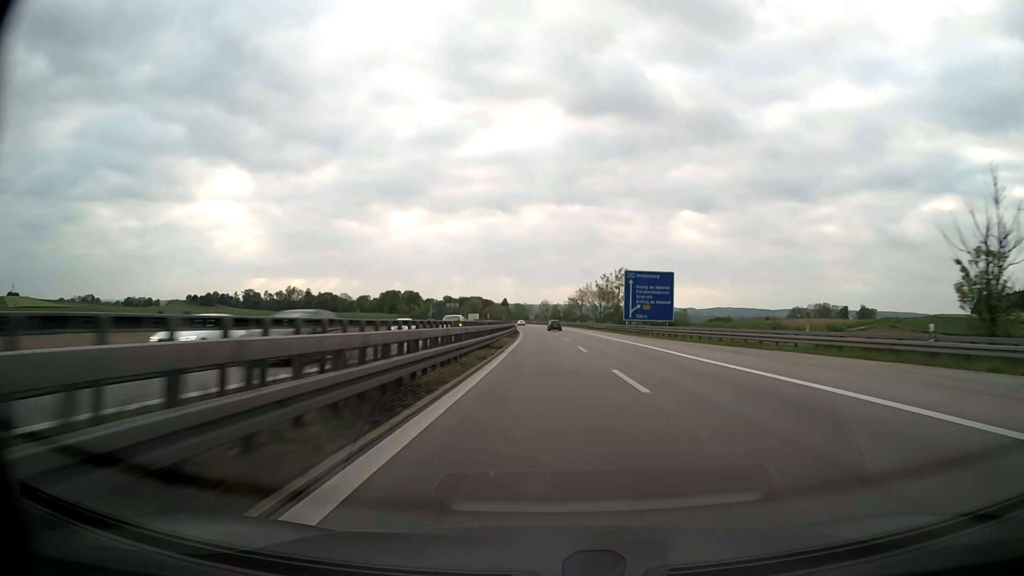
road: motorway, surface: asphalt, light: Day
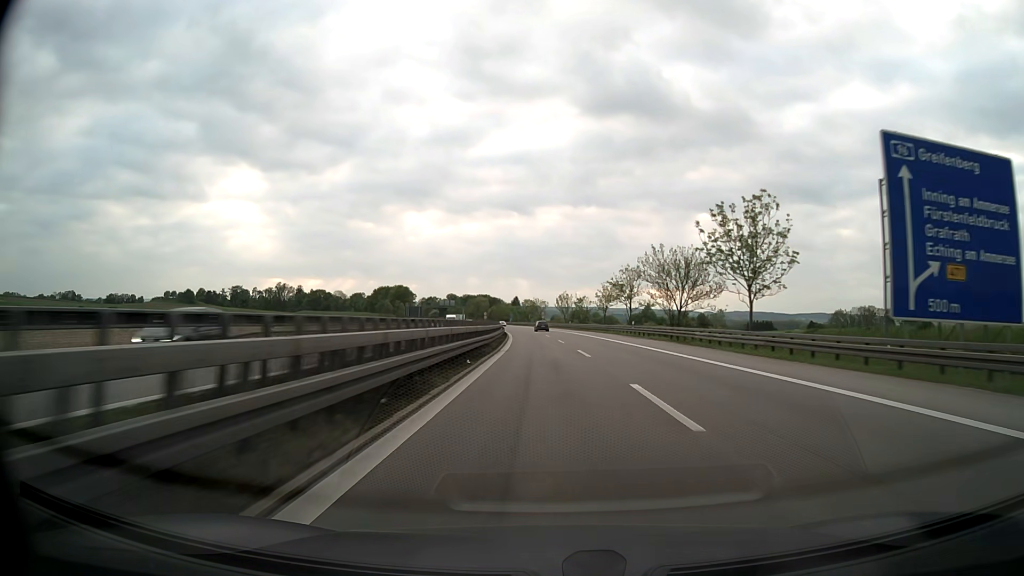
(-0.5, +59.0) m; -1°
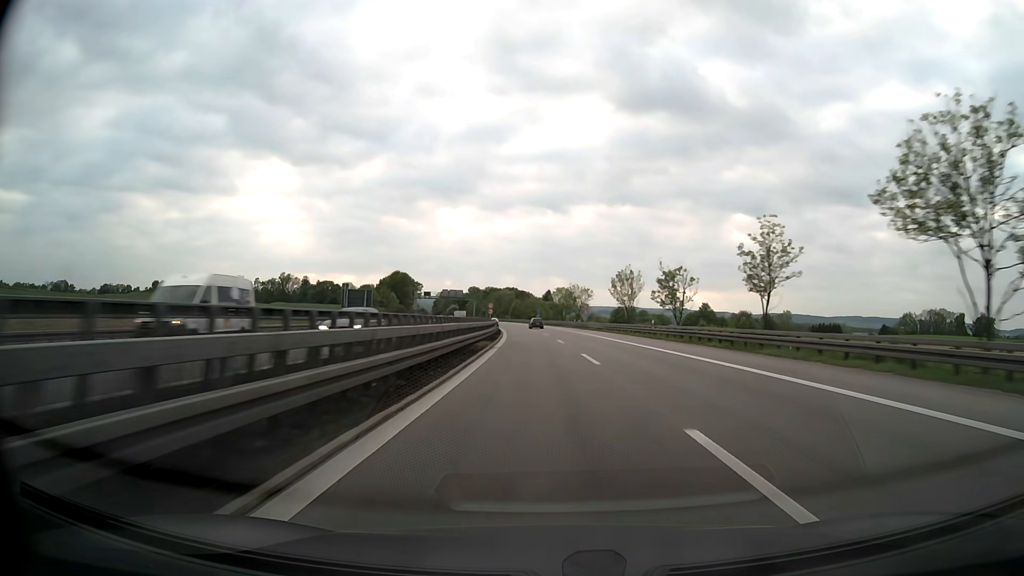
(-1.3, +60.5) m; -3°
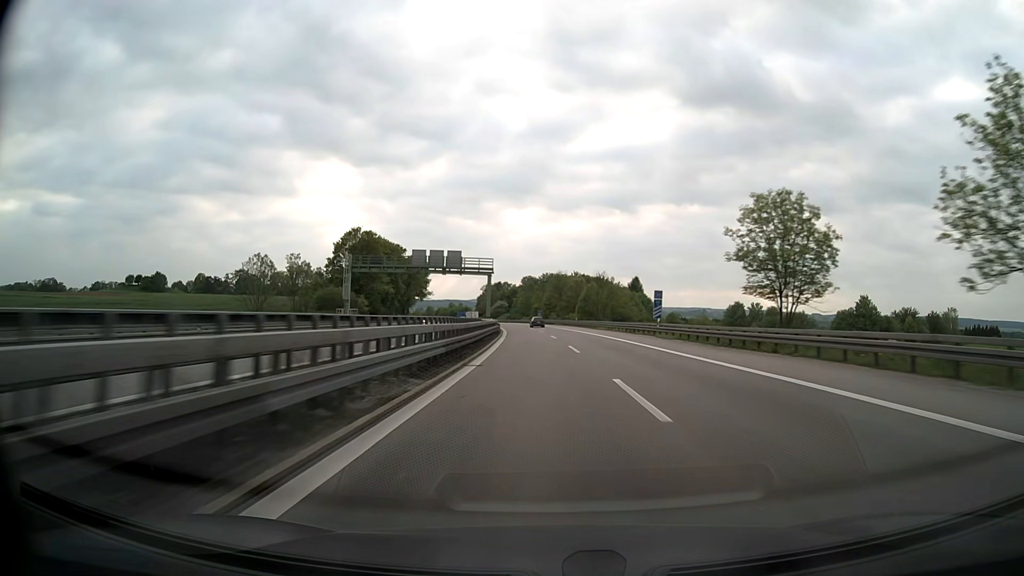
(-5.0, +101.3) m; -6°
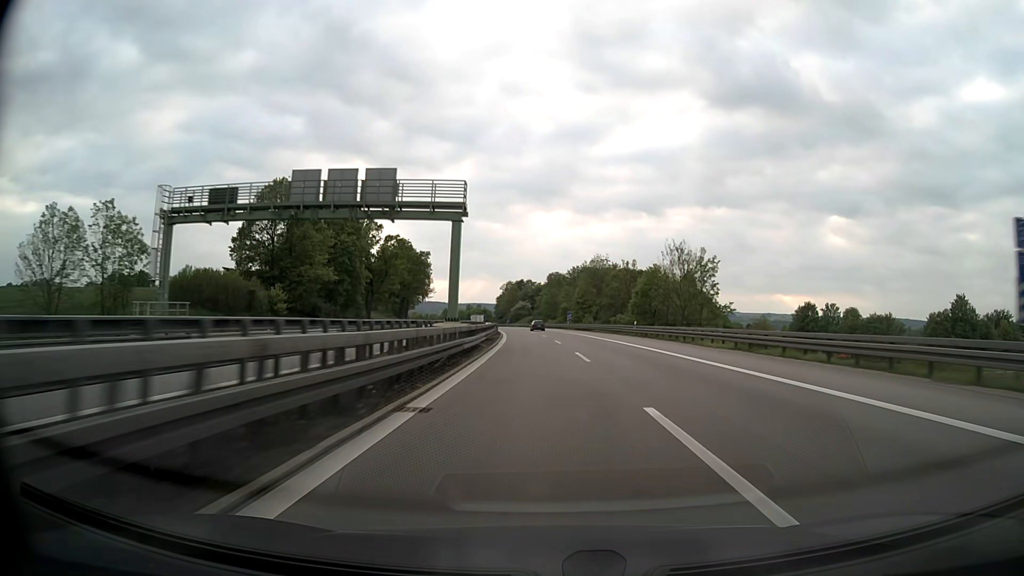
(-0.8, +40.7) m; -2°
